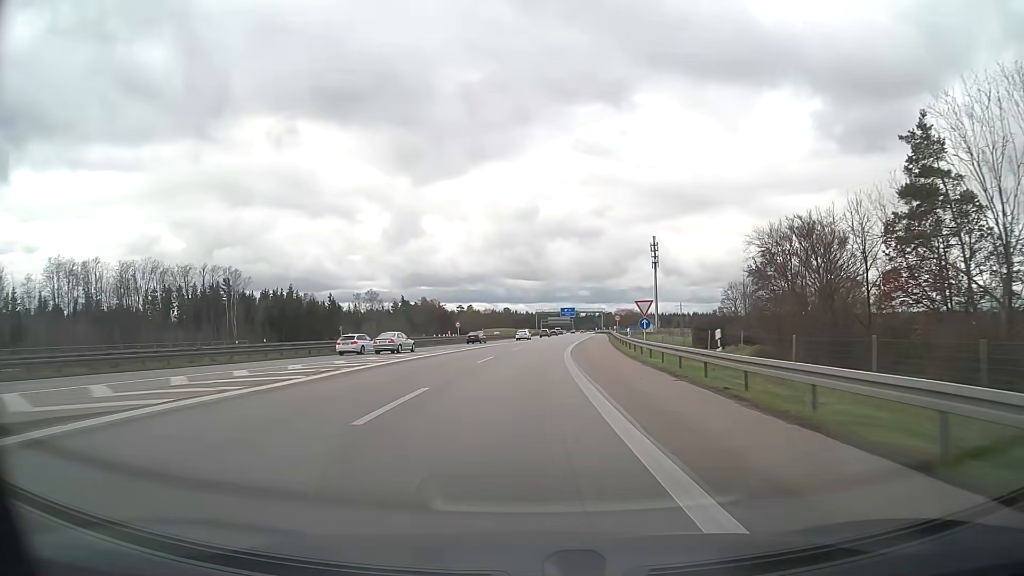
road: motorway_link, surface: asphalt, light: Day
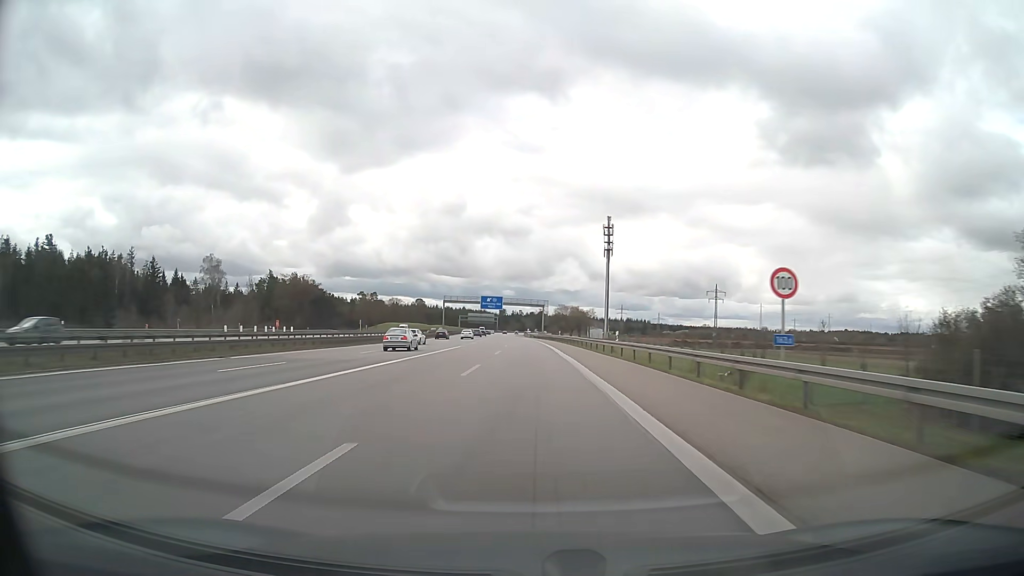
(+5.2, +79.5) m; +7°
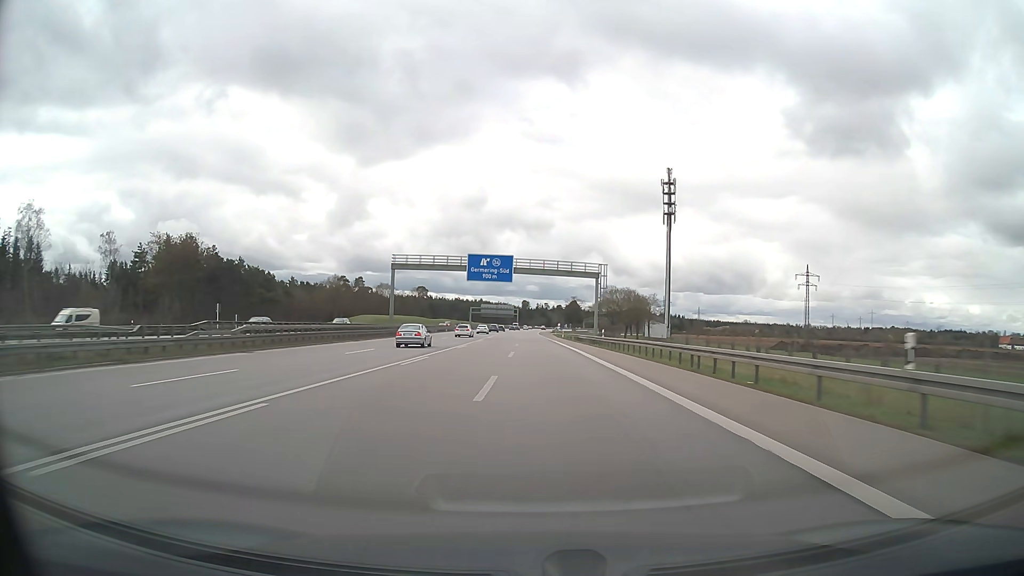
(-1.0, +79.4) m; -2°
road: motorway
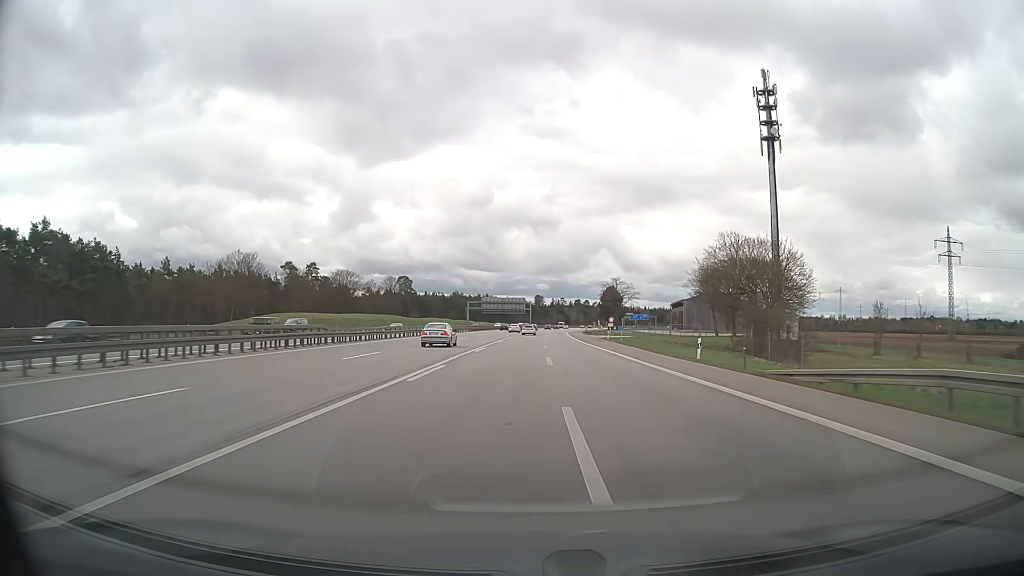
(-1.4, +79.2) m; -1°
(0, +10) (0, +20) (0, +30) (0, +40) (0, +50) (0, +60) (0, +70) (+1, +80) (+1, +90) (+1, +100) m
